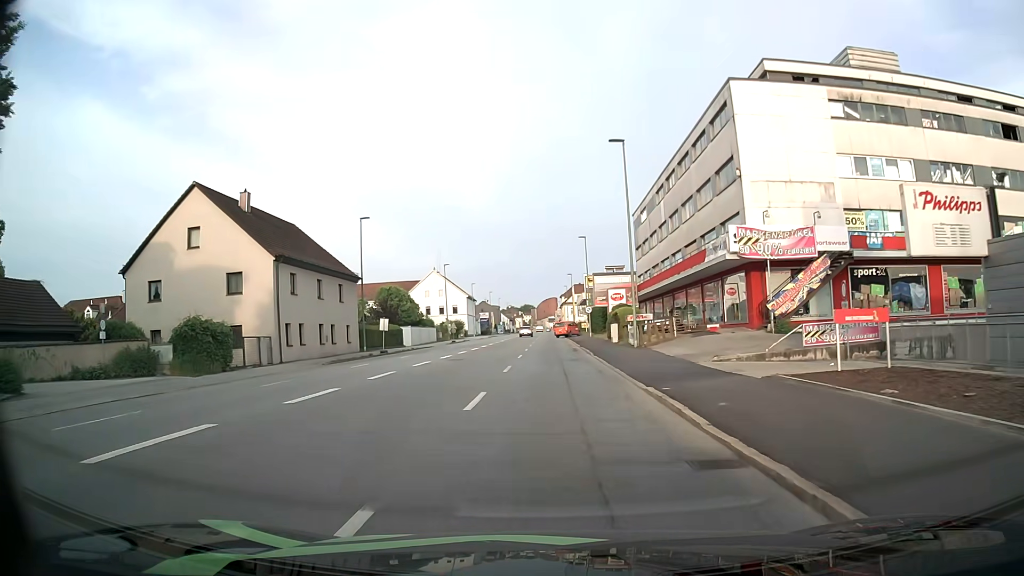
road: tertiary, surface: asphalt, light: Day
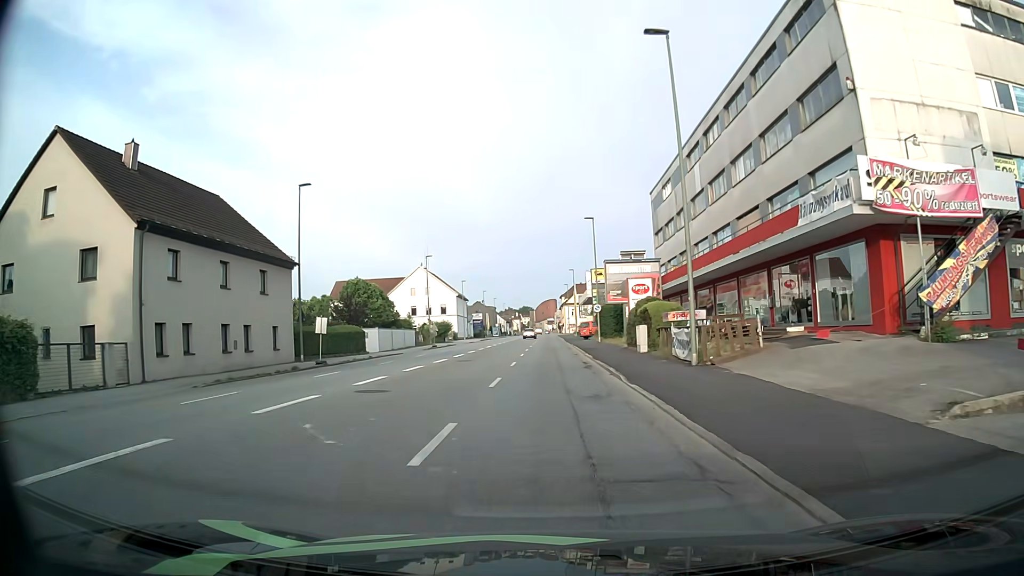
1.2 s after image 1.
(-0.1, +13.3) m; -1°
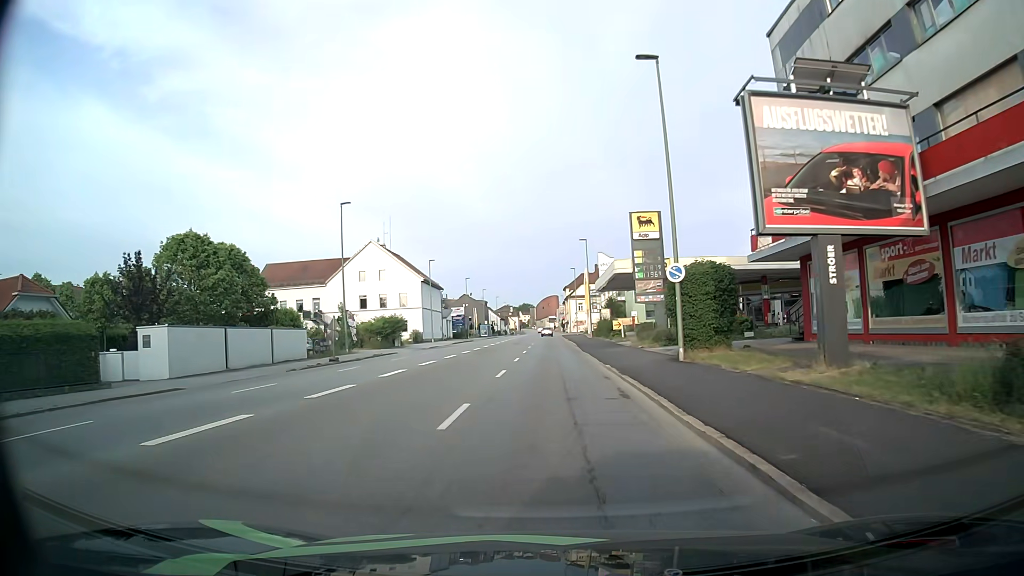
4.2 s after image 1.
(+0.3, +33.7) m; 0°
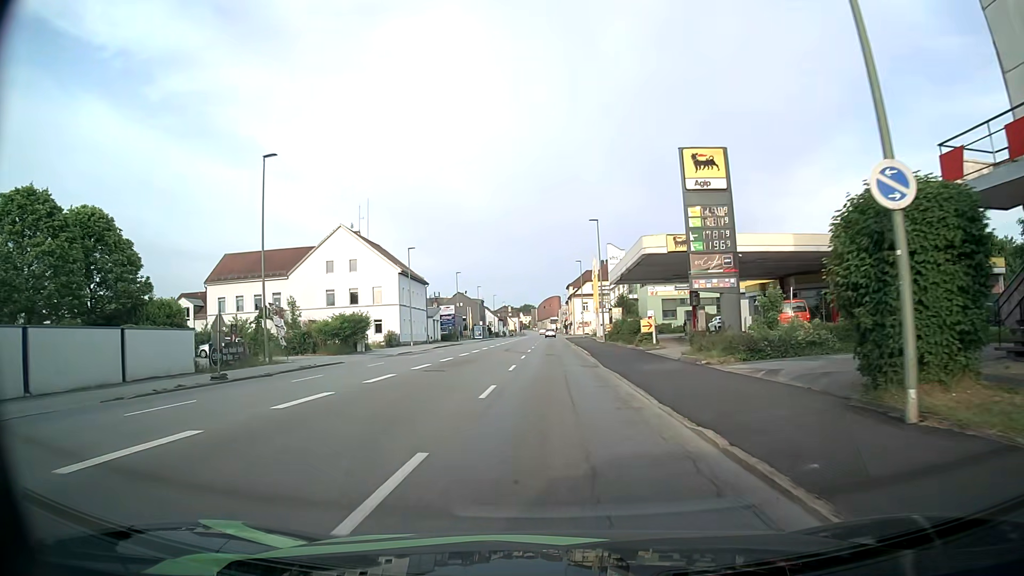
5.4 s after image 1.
(+0.1, +14.0) m; 0°
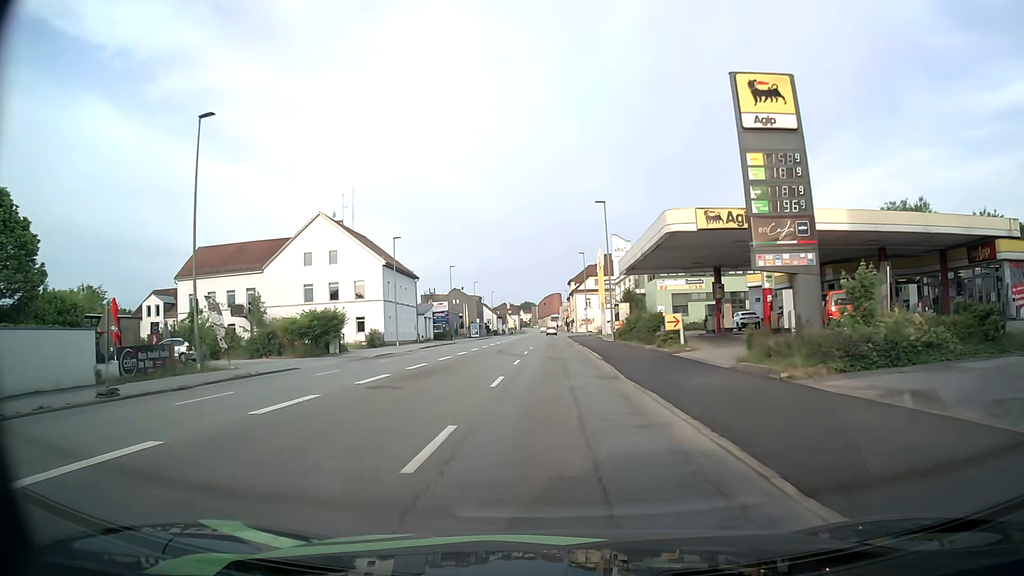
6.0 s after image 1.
(+0.1, +7.1) m; +1°
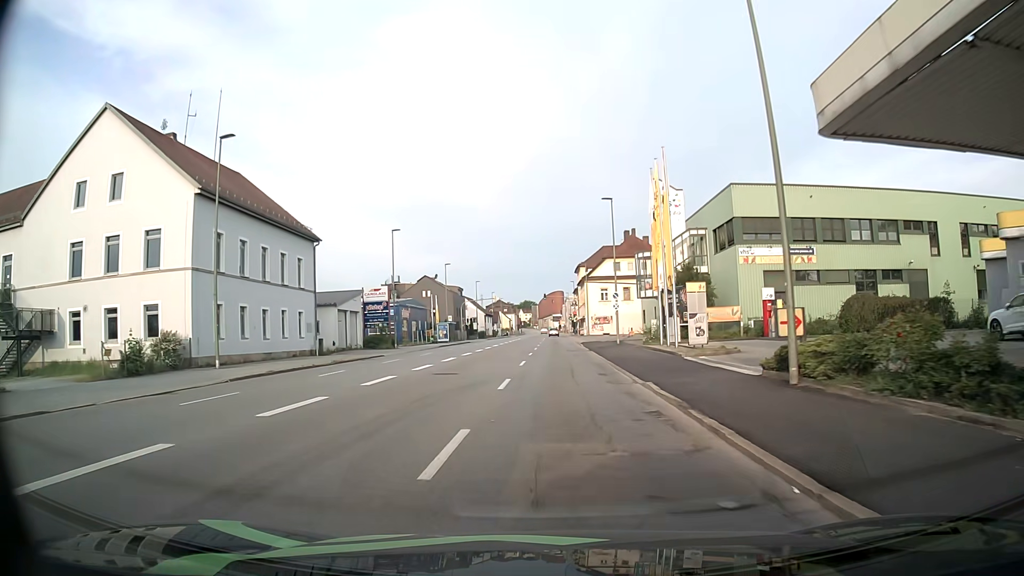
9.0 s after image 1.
(-0.4, +36.3) m; -1°
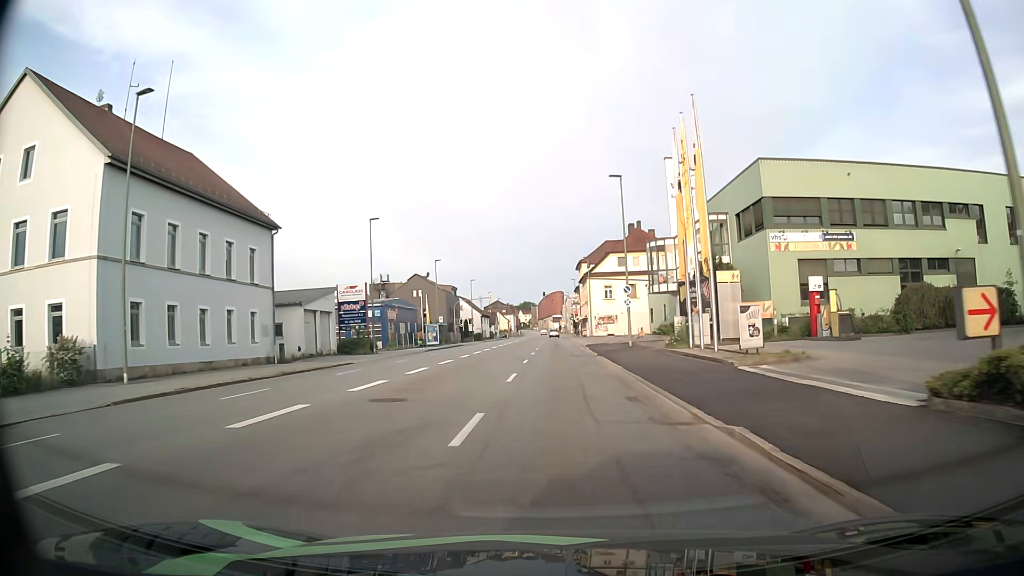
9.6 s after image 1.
(0.0, +7.2) m; 0°
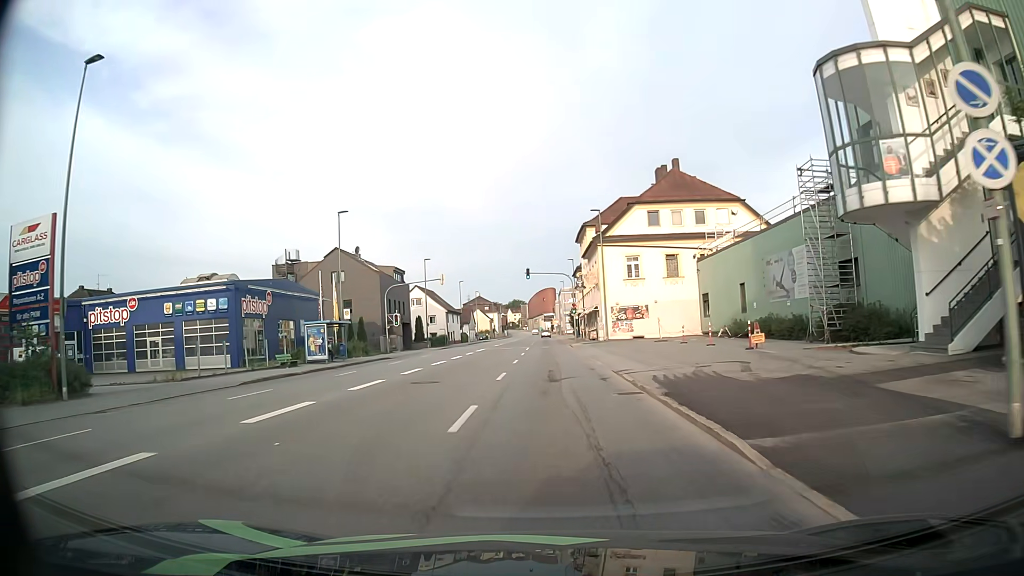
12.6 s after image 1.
(+0.2, +35.0) m; 0°
(0, +10) (0, +20) (0, +30) (0, +40) (0, +50) (0, +60) (0, +70) (0, +80) (0, +90) (0, +100) m
